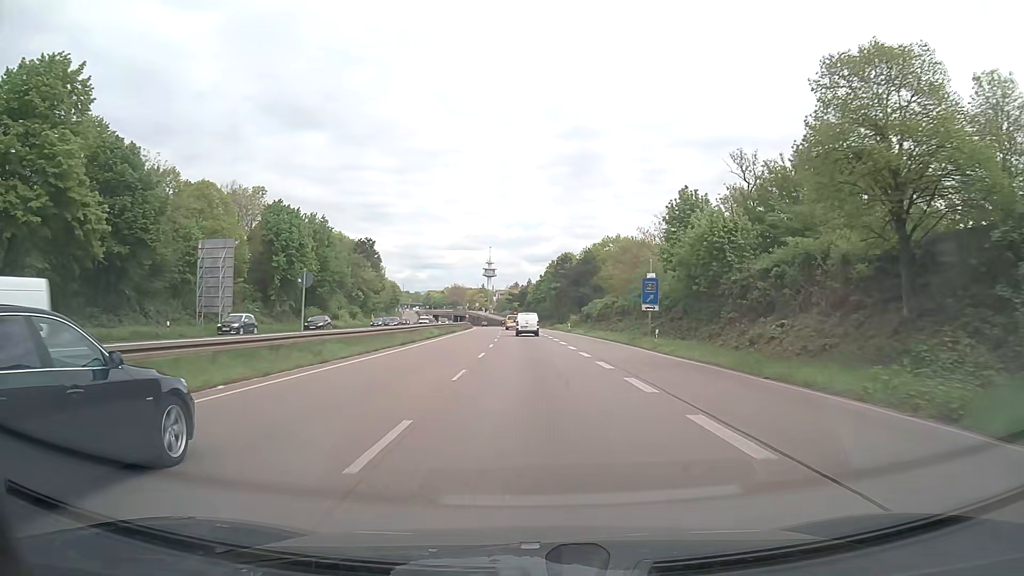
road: trunk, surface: asphalt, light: Day
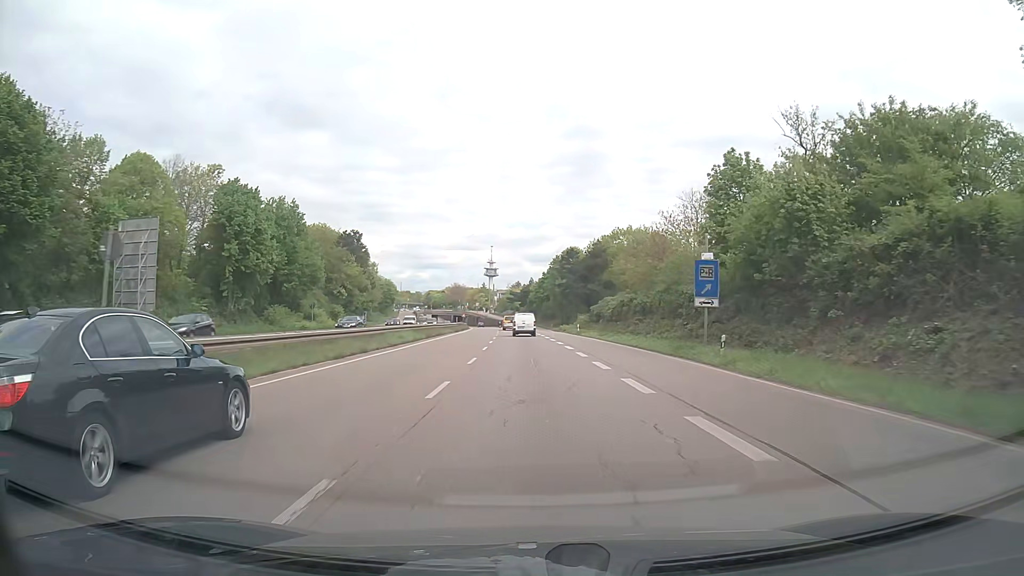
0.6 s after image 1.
(0.0, +12.3) m; 0°
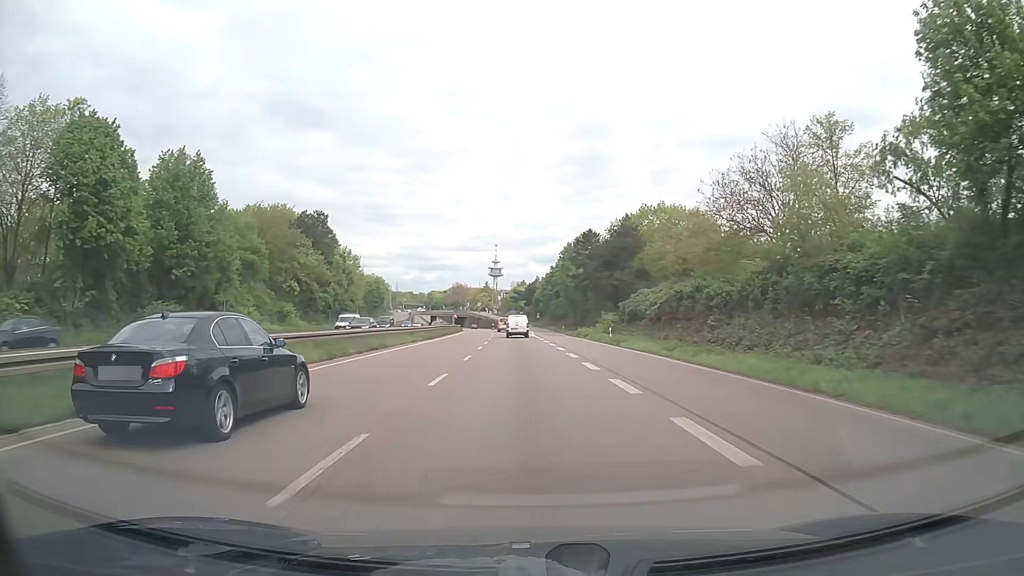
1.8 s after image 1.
(-0.1, +24.6) m; 0°
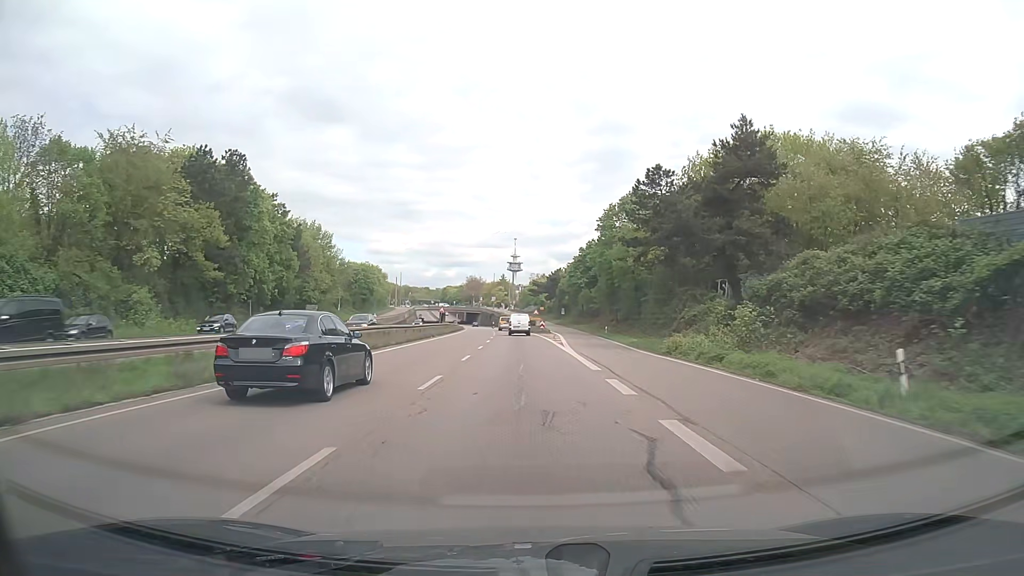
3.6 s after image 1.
(-0.5, +36.8) m; -2°
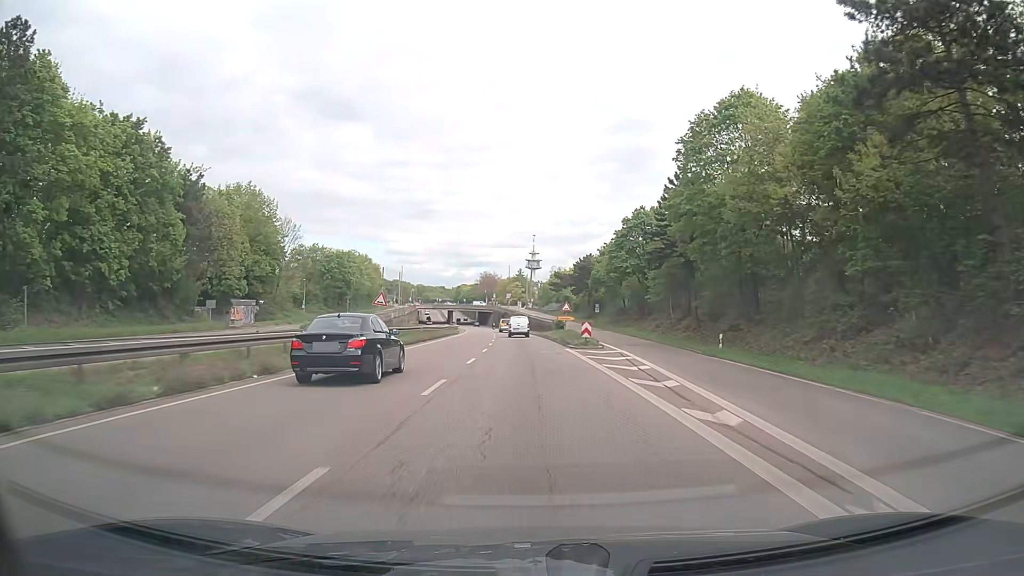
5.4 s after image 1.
(-0.5, +36.8) m; -1°
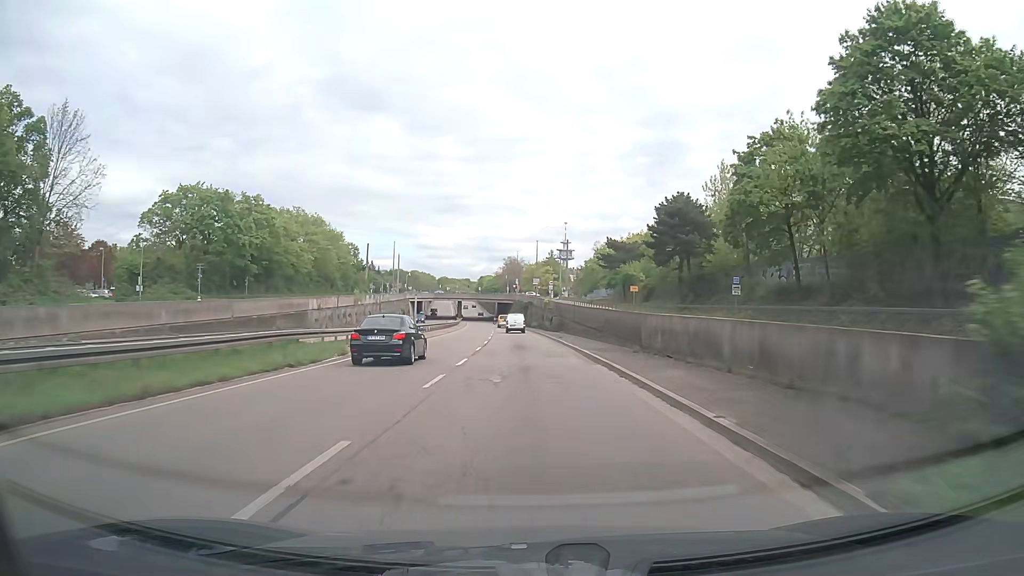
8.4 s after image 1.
(-1.6, +61.4) m; -3°
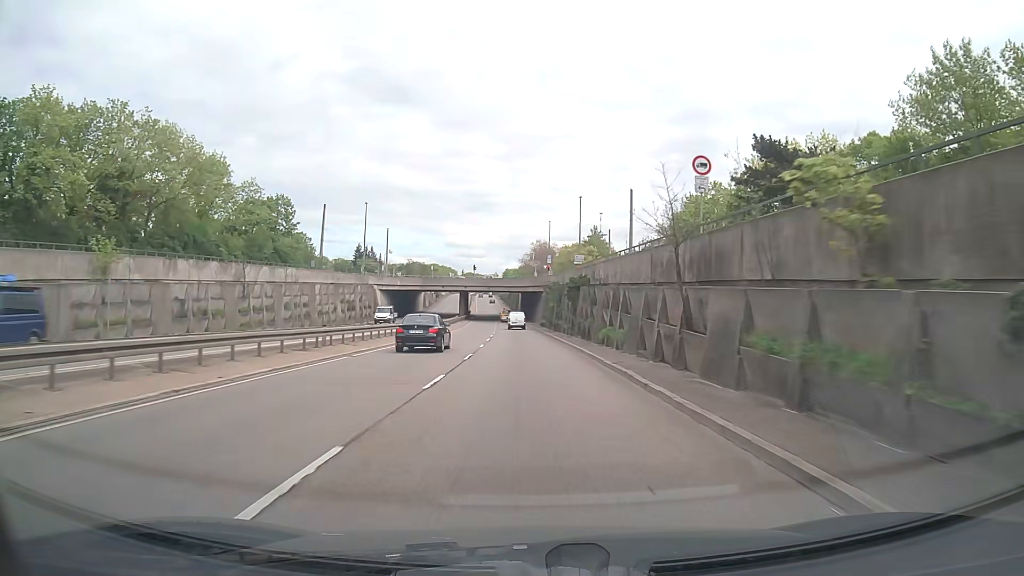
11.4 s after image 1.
(-1.4, +61.3) m; -3°
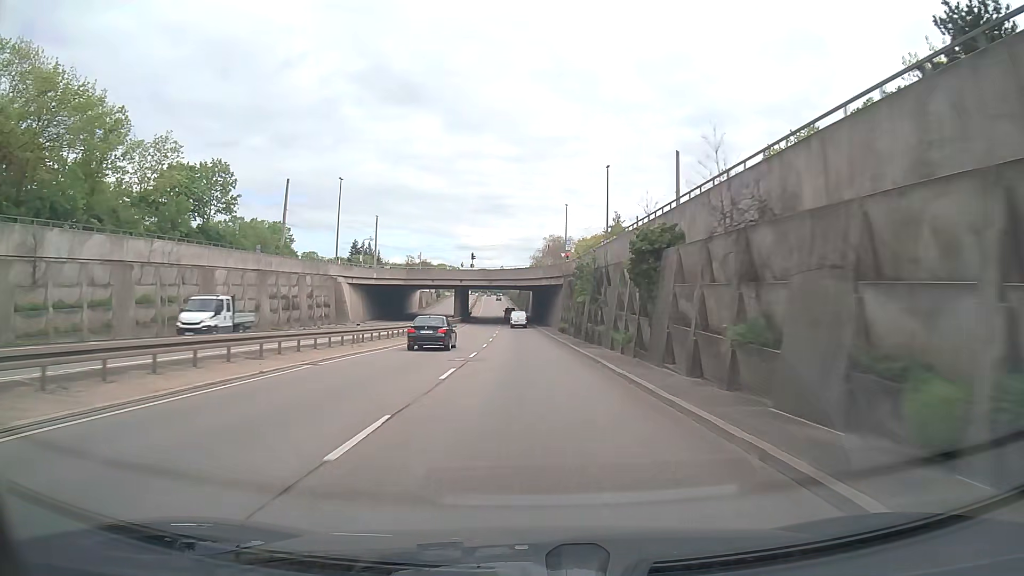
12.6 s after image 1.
(-0.2, +24.5) m; -1°
(0, +10) (0, +20) (0, +30) (-1, +40) (-1, +50) (-1, +60) (-2, +70) (-2, +80) (-3, +90) (-4, +100) m
